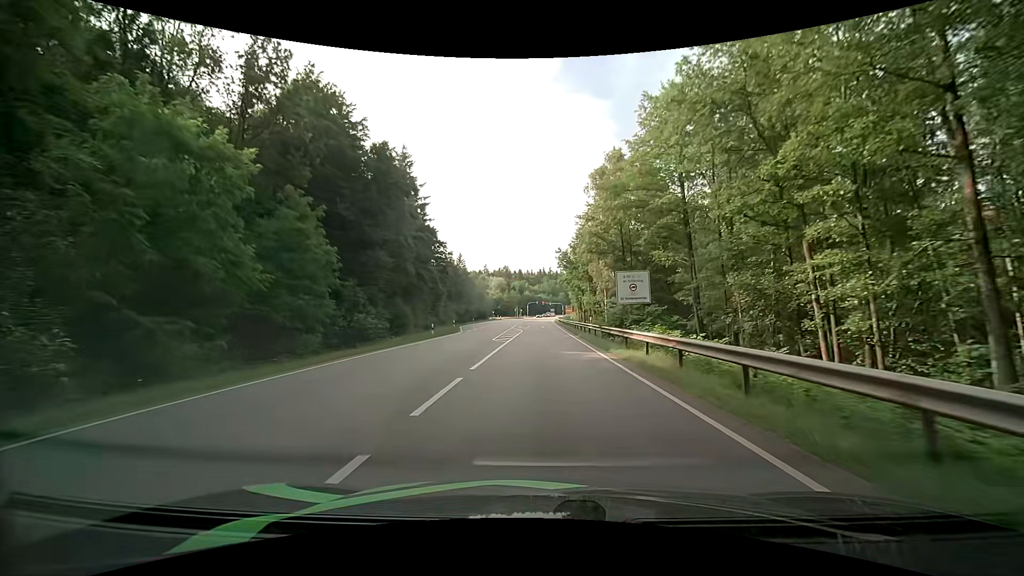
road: secondary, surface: asphalt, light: Day
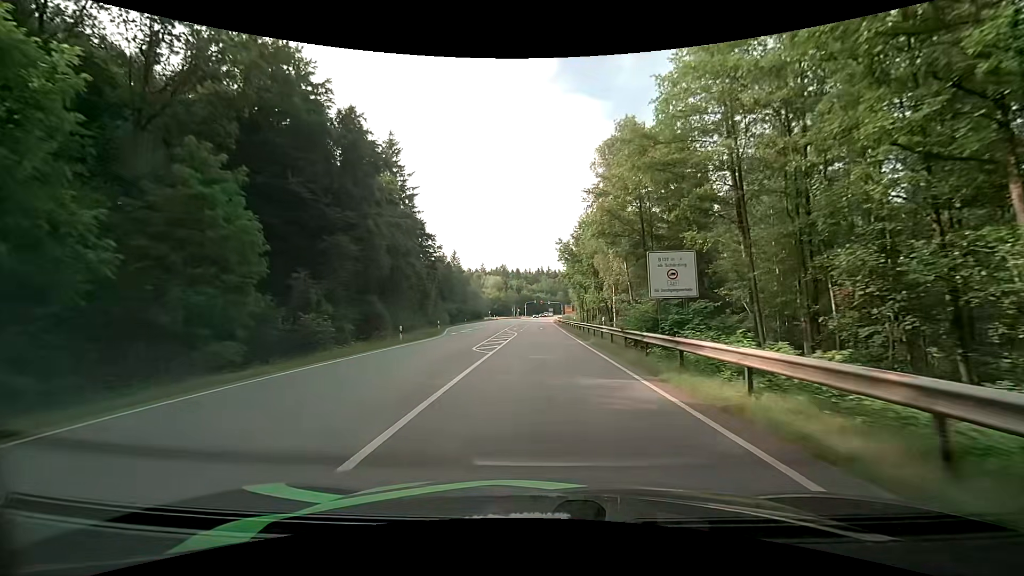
(-0.1, +8.3) m; 0°
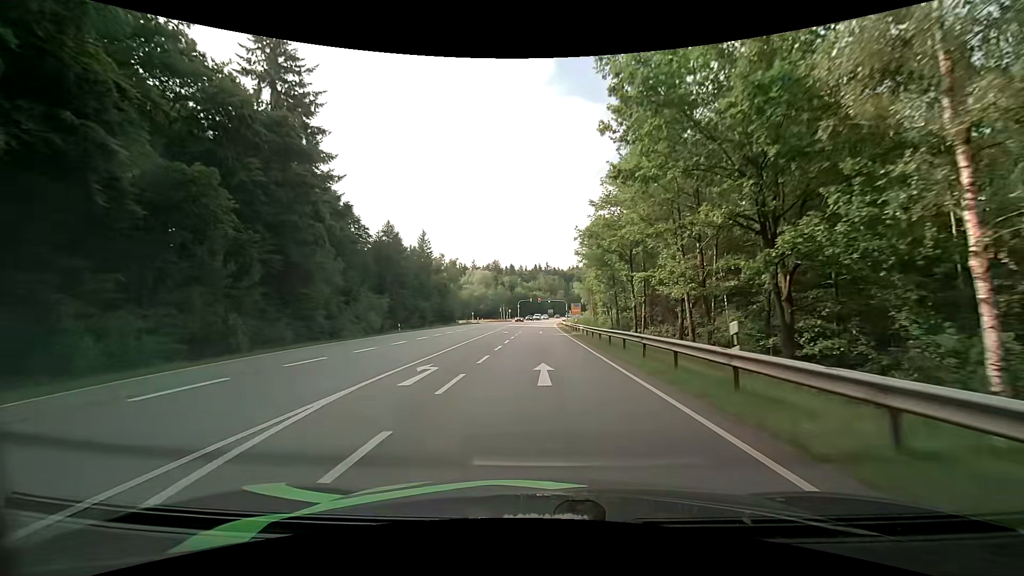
(-0.2, +43.9) m; 0°
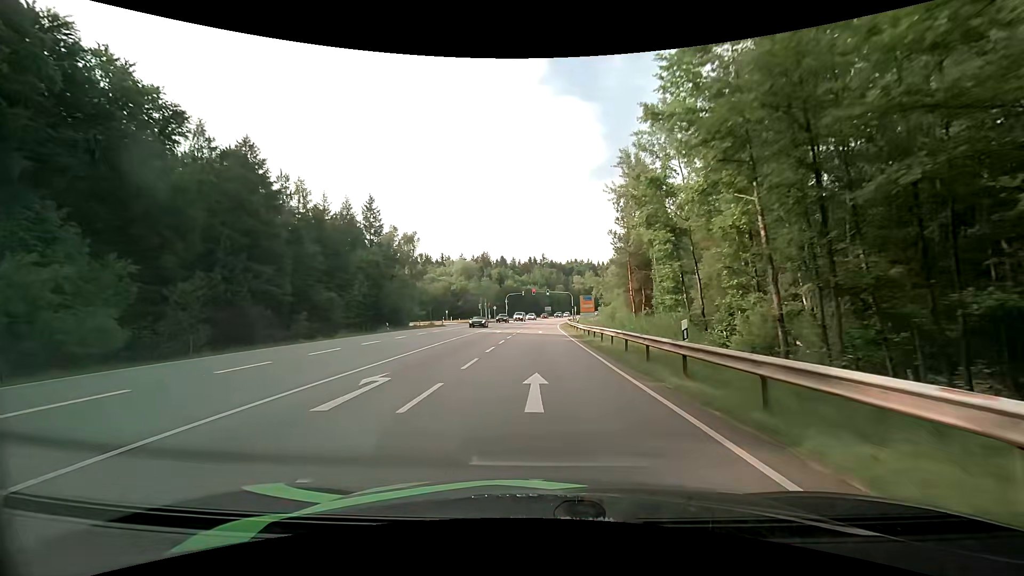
(+0.1, +37.9) m; +1°
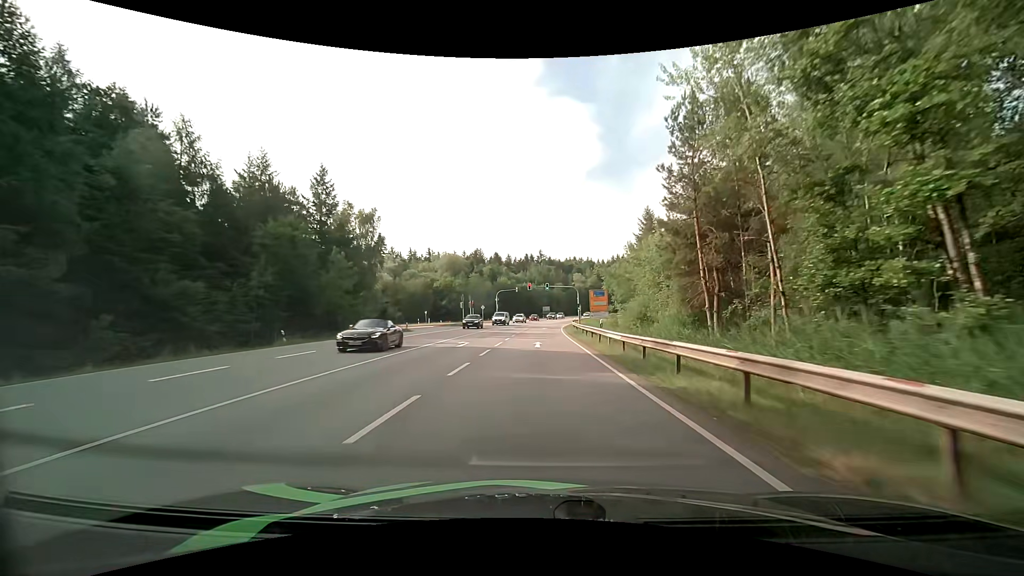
(0.0, +19.6) m; 0°
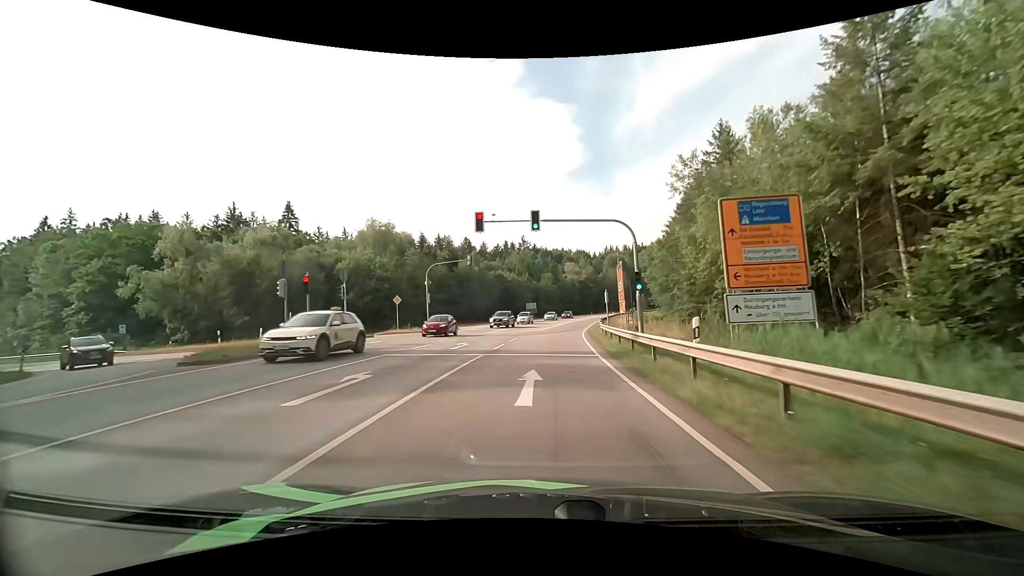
(+0.7, +50.0) m; +2°
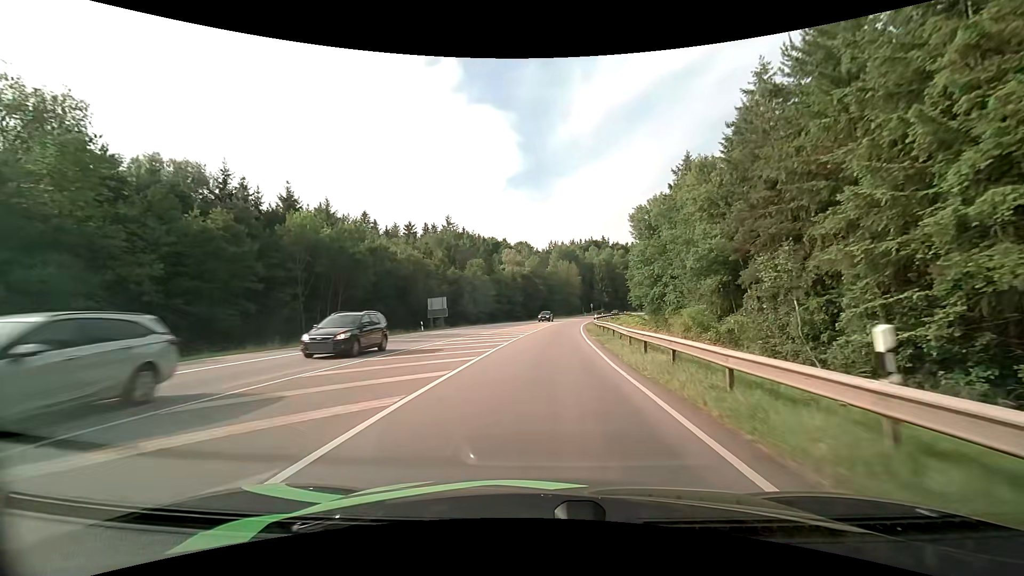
(+2.7, +50.5) m; +7°
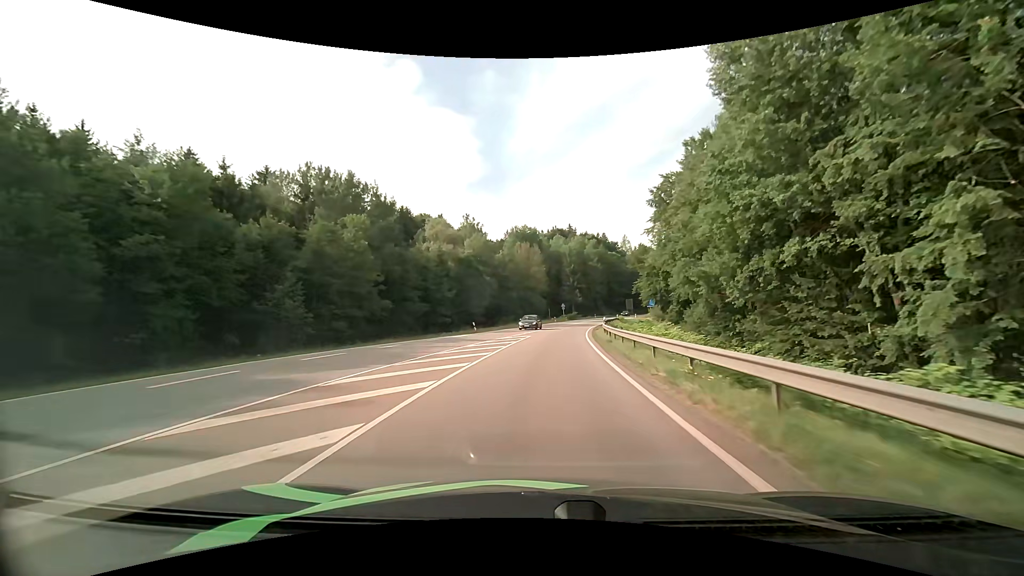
(+2.4, +50.5) m; +5°
(0, +10) (0, +20) (+1, +30) (+2, +40) (+3, +50) (+4, +60) (+6, +70) (+8, +79) (+10, +89) (+12, +99) m
